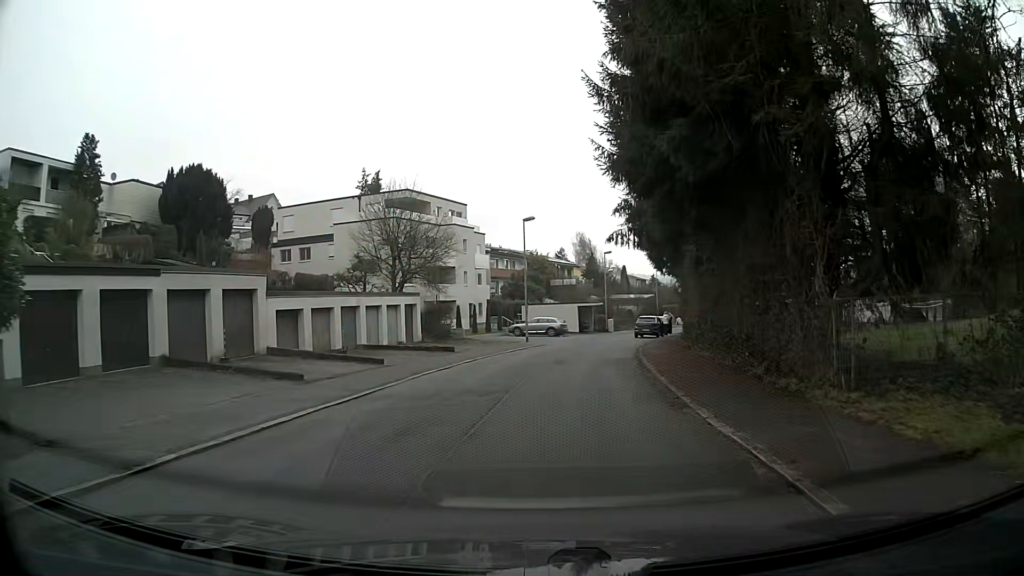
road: residential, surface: asphalt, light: Day
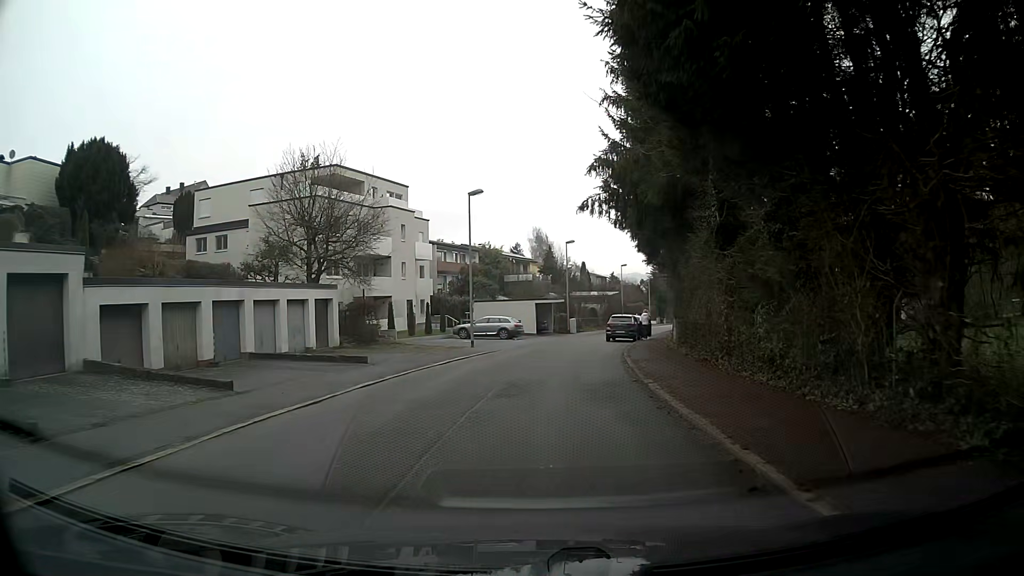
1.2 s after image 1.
(+0.3, +9.0) m; +3°
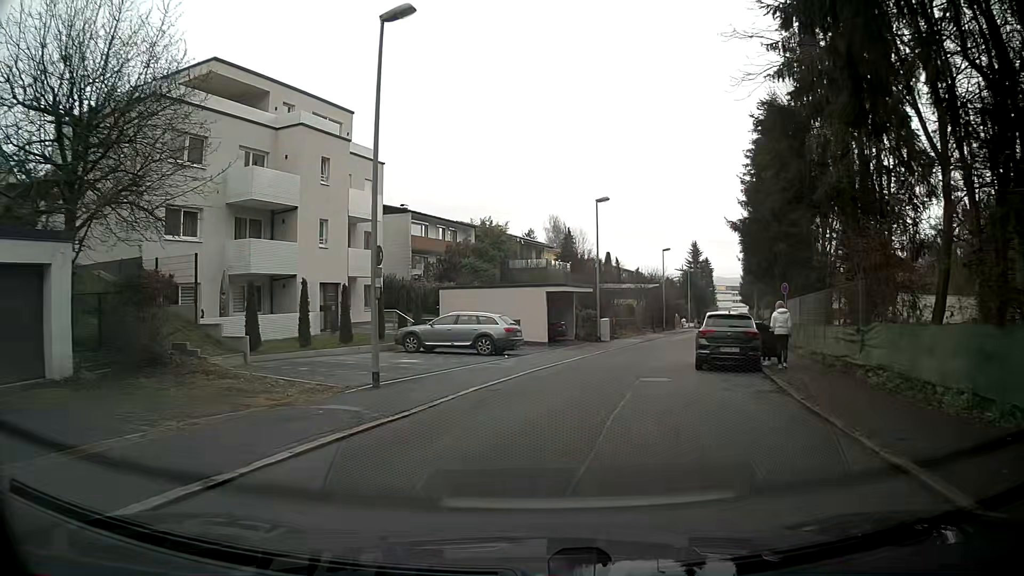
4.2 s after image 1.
(+0.2, +21.1) m; -1°
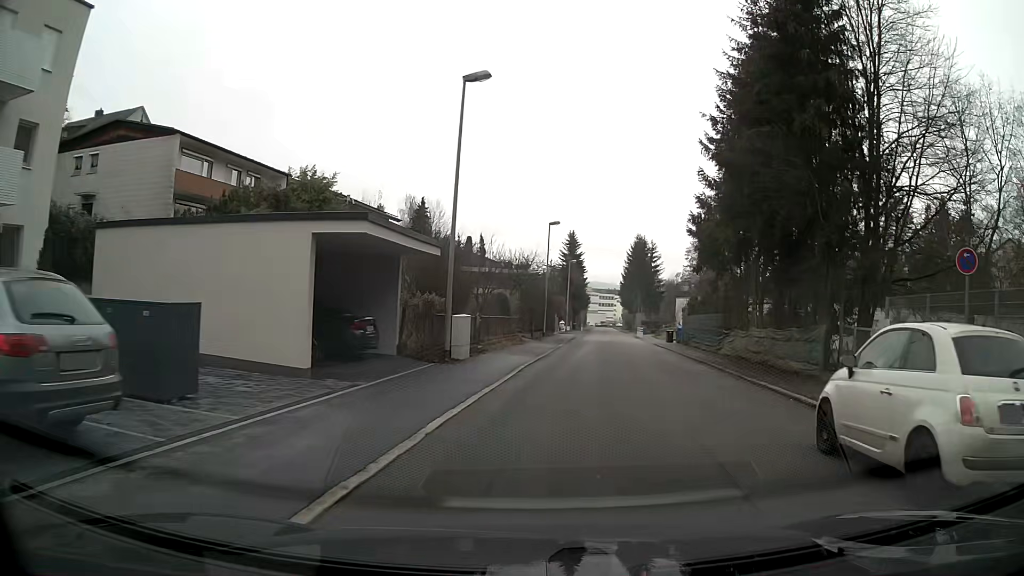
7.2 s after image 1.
(+1.9, +19.6) m; +13°
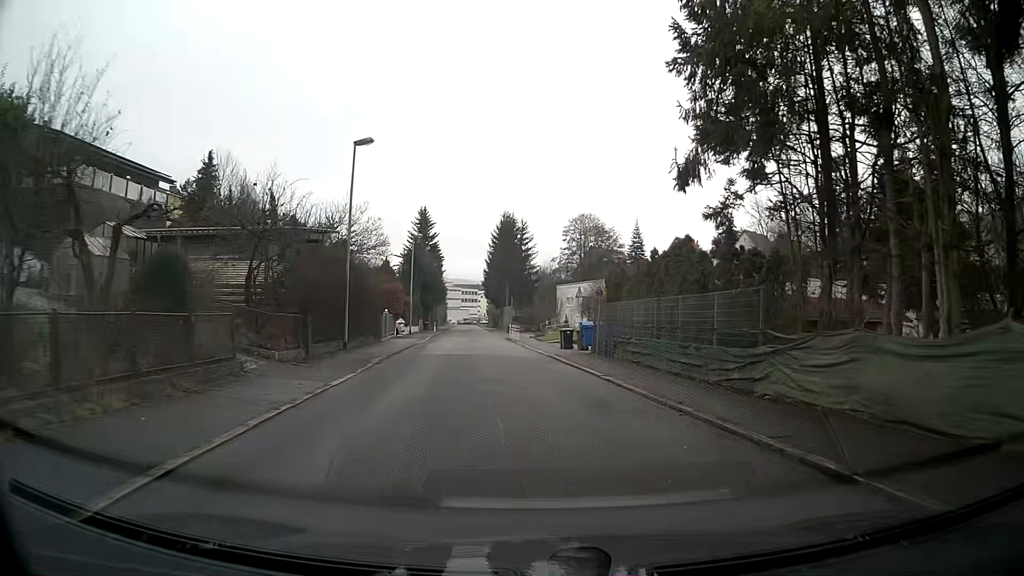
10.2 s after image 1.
(+2.4, +22.0) m; +11°
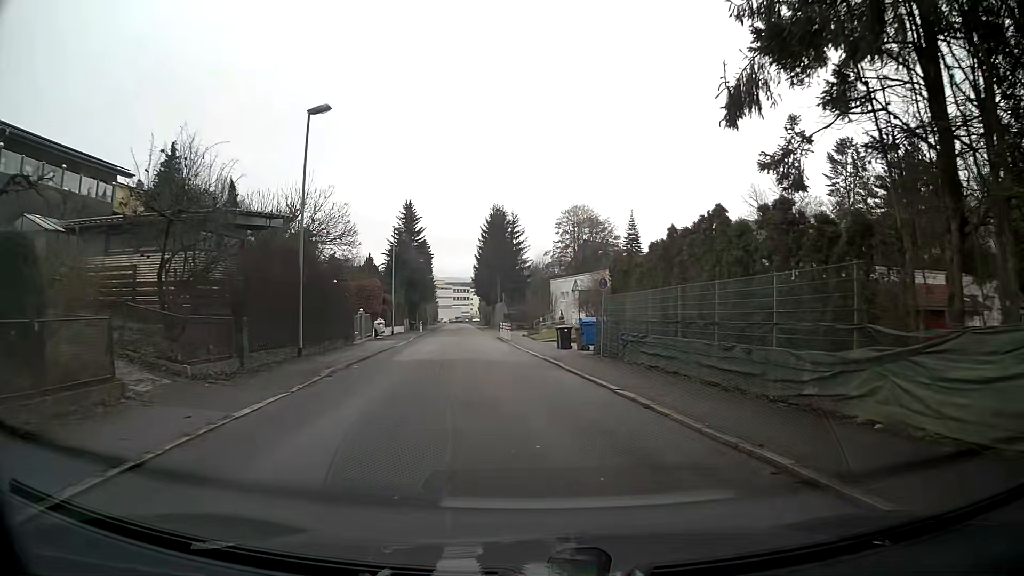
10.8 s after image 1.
(0.0, +4.5) m; 0°
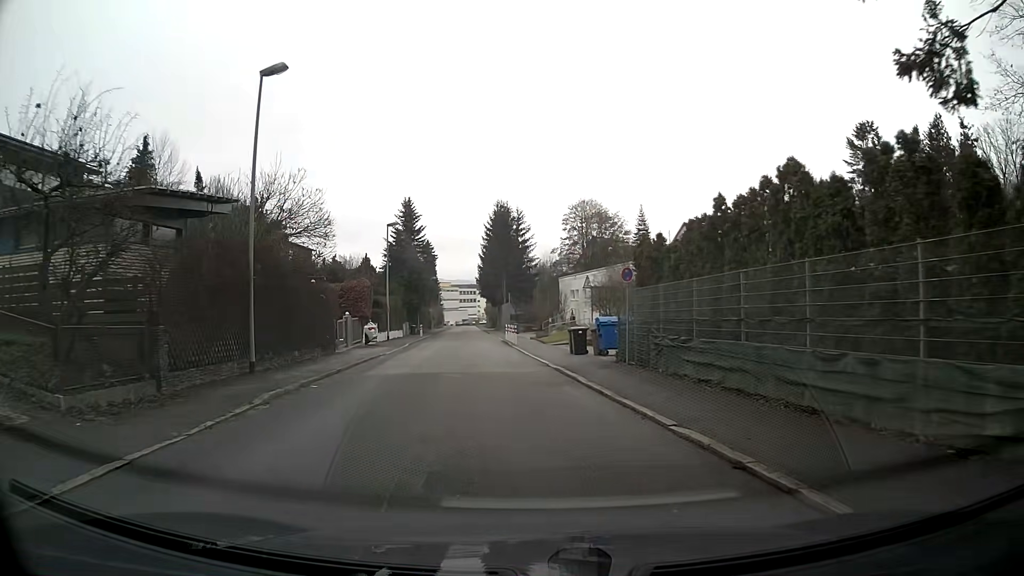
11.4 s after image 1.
(0.0, +4.5) m; -1°
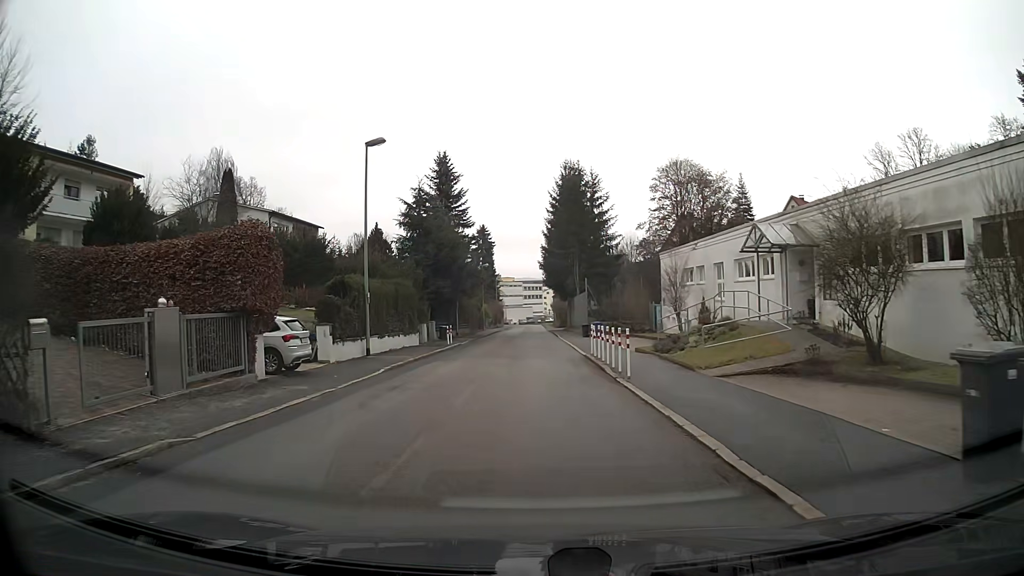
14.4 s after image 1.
(-1.3, +22.5) m; -5°
